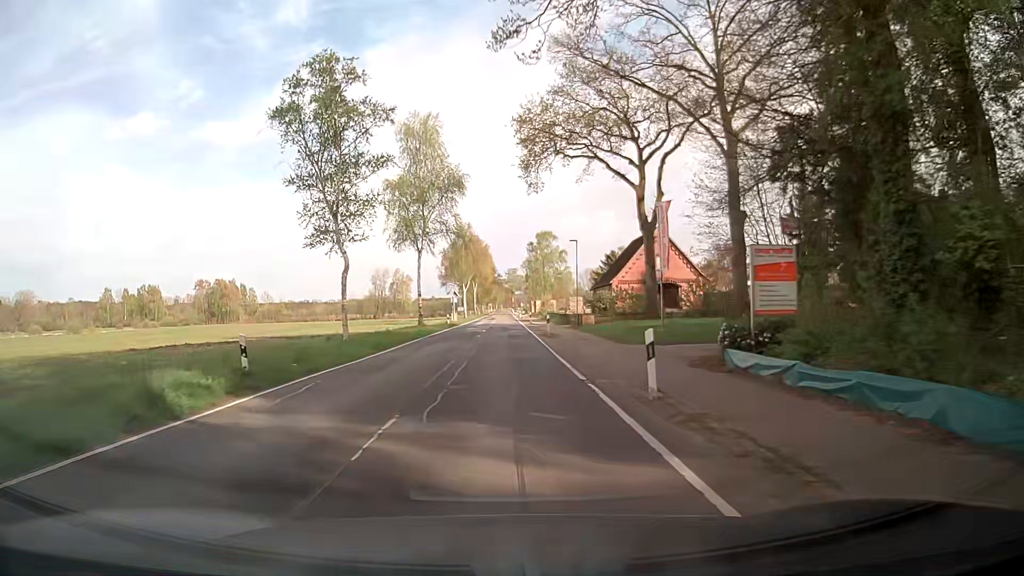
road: secondary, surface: asphalt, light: Day
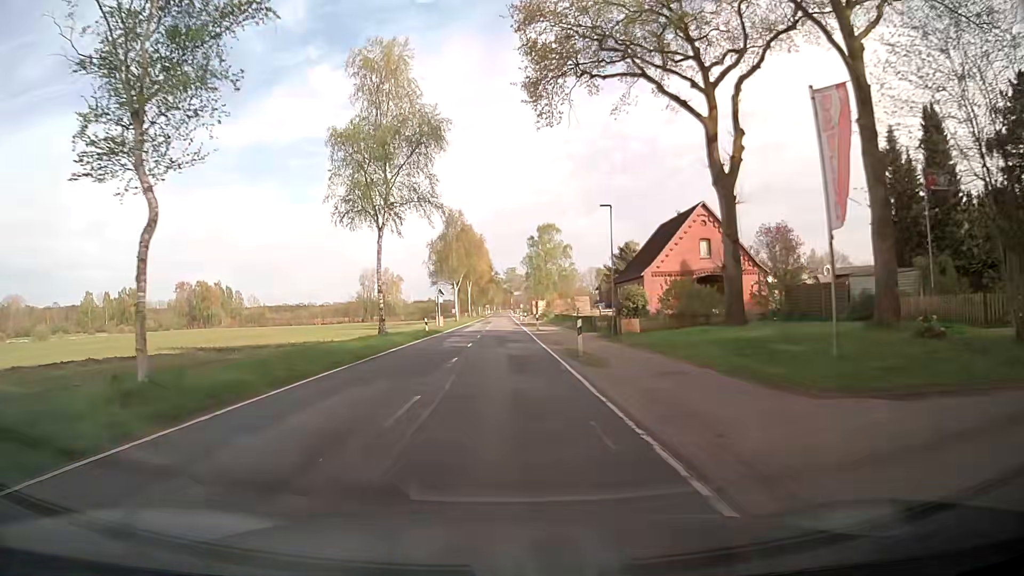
(+0.1, +15.5) m; 0°
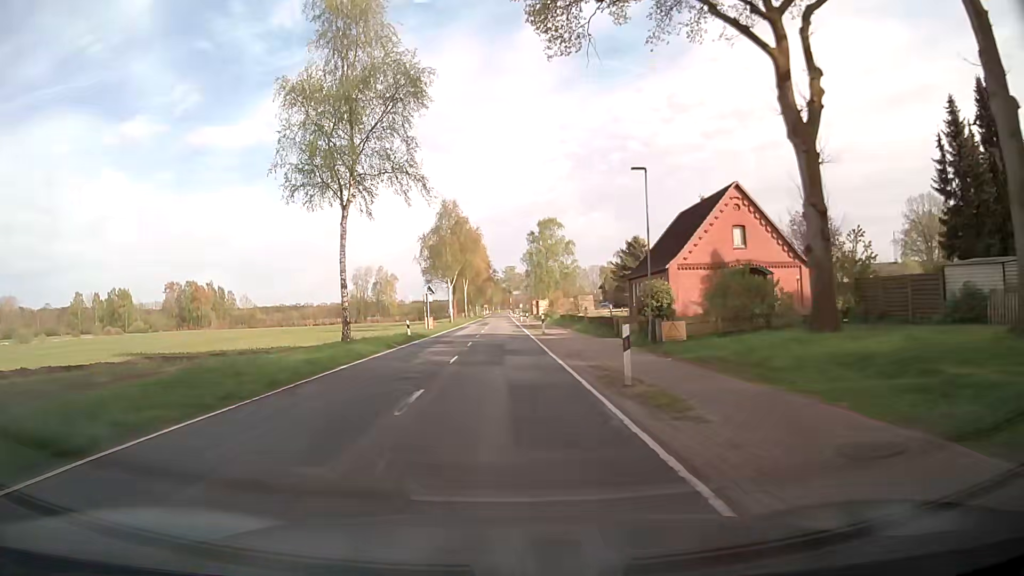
(0.0, +7.8) m; 0°
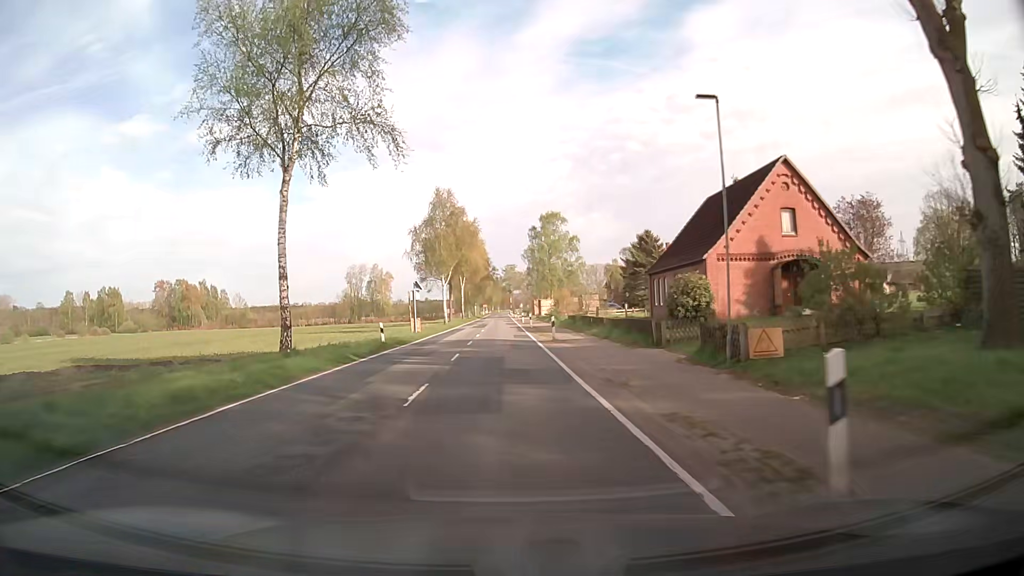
(0.0, +7.8) m; 0°
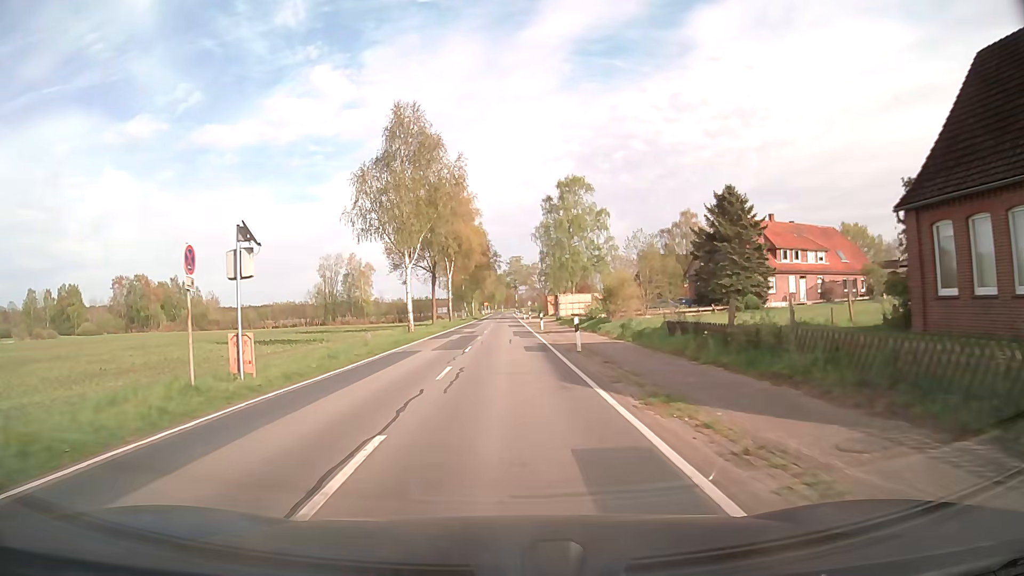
(-0.2, +31.4) m; 0°
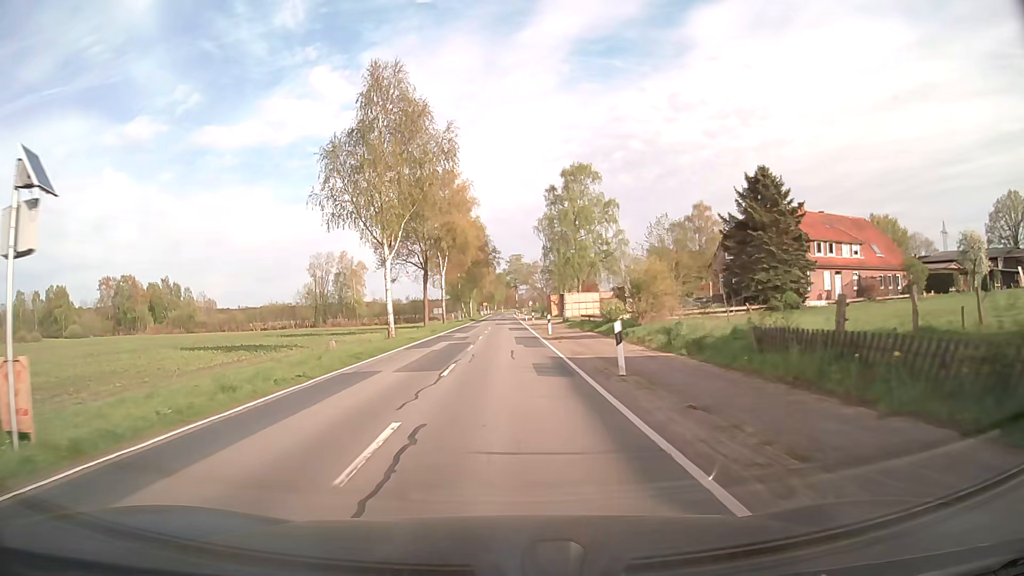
(0.0, +7.9) m; 0°
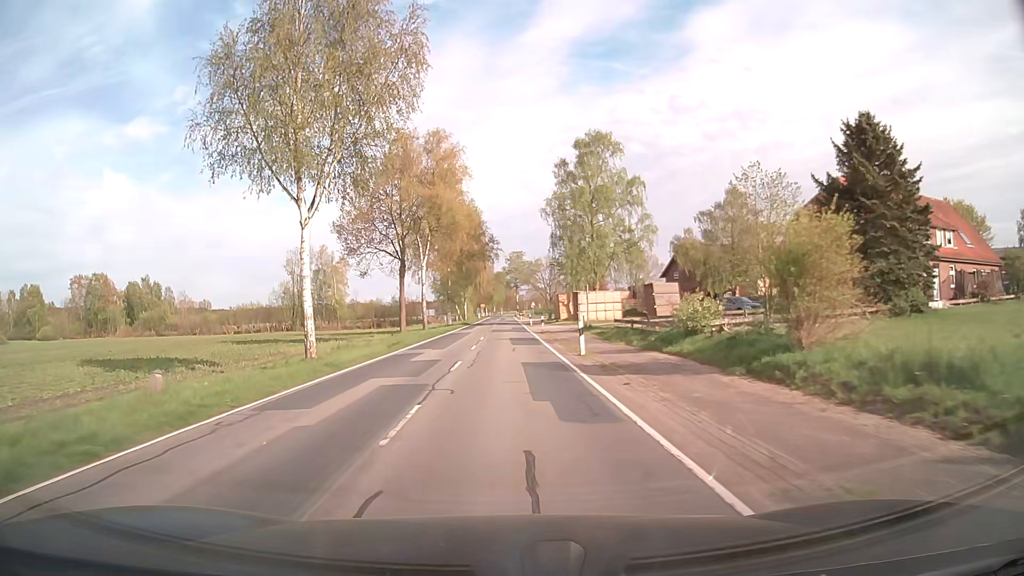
(0.0, +15.7) m; 0°
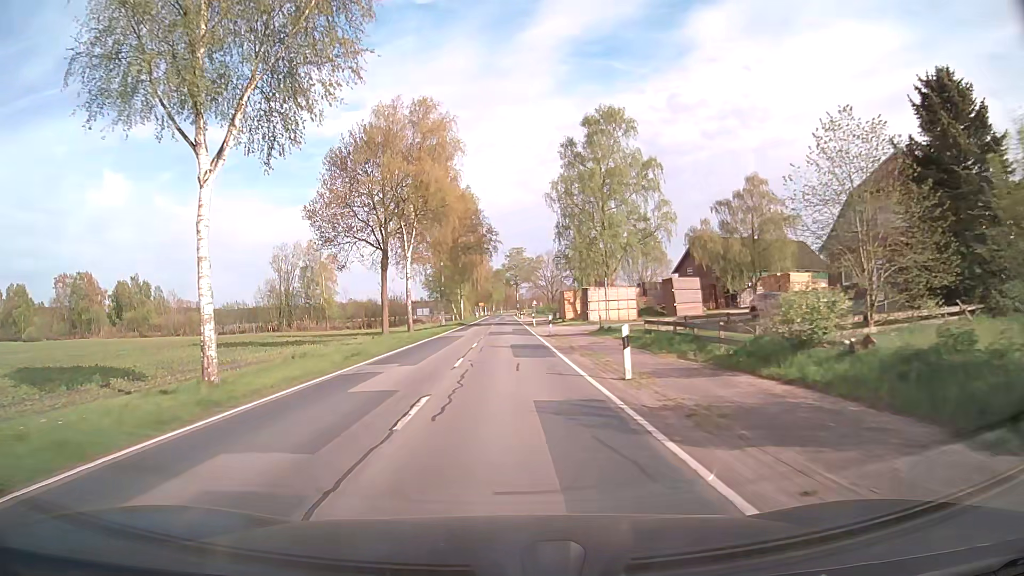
(0.0, +7.9) m; 0°
(0, +10) (0, +20) (0, +30) (0, +40) (0, +50) (0, +60) (0, +70) (0, +80) (0, +90) (0, +100) m
